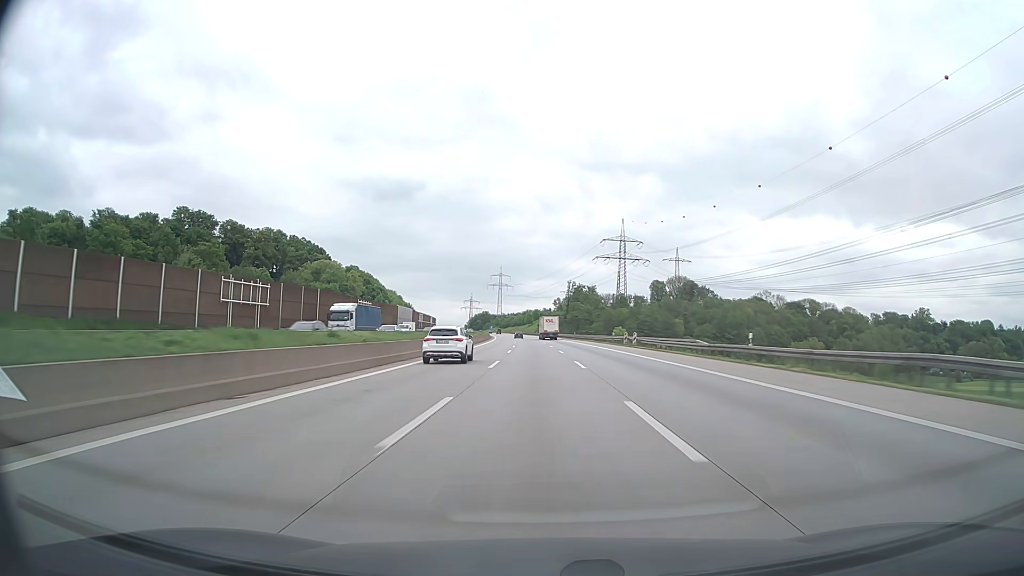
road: motorway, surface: asphalt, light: Day
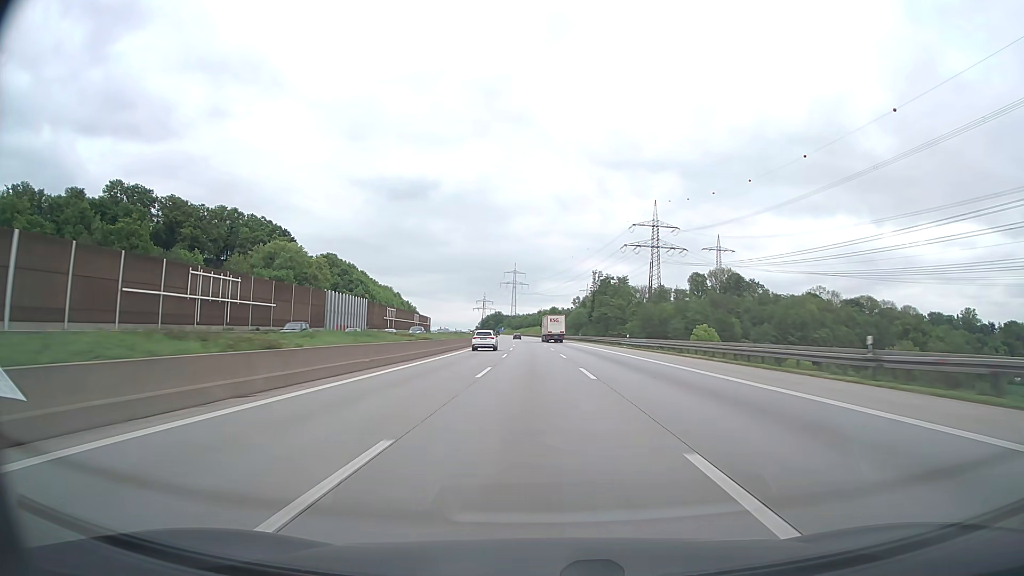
(-0.7, +59.3) m; -2°
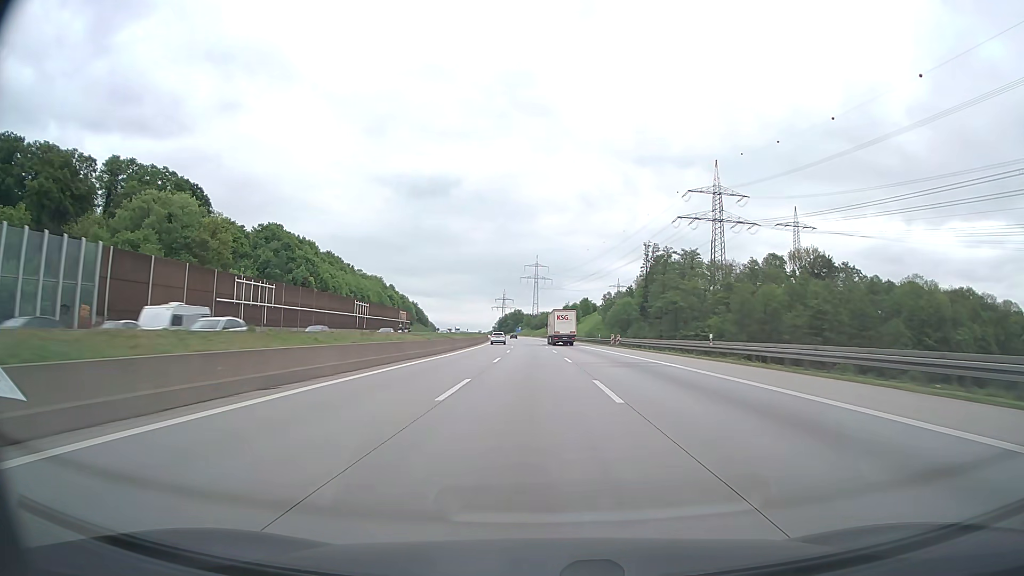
(-1.3, +78.8) m; -2°
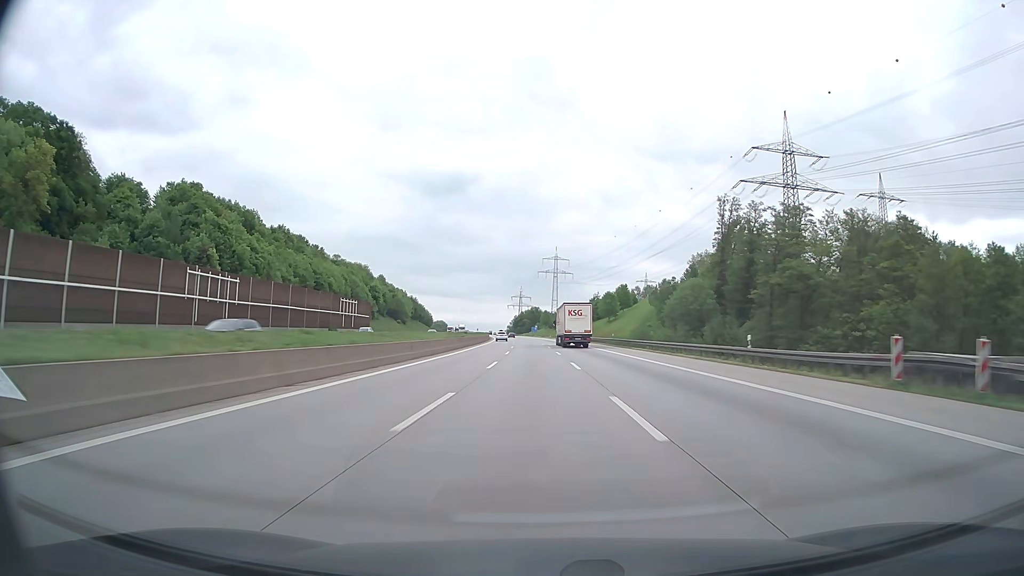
(-0.8, +58.8) m; -2°
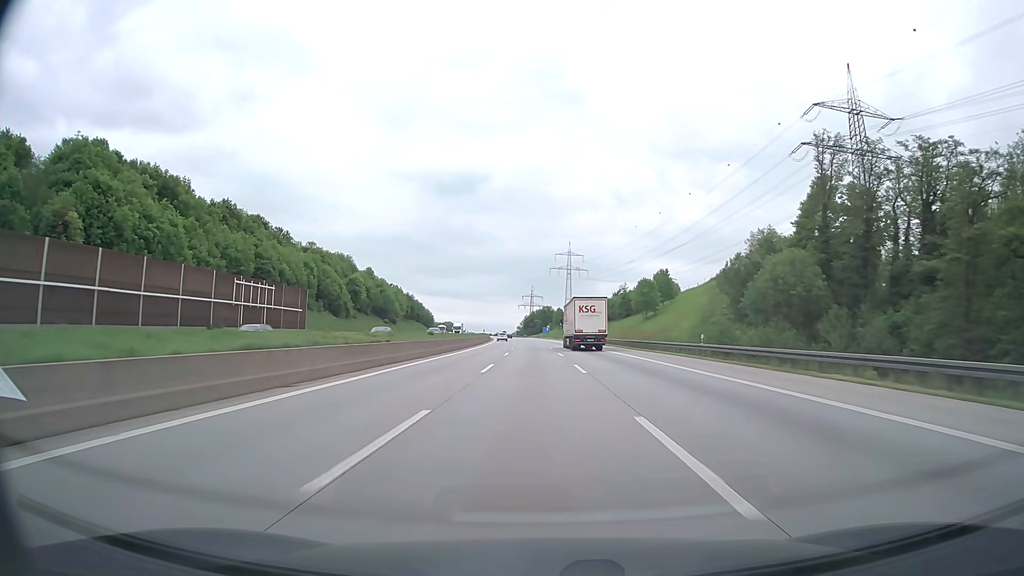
(-0.4, +39.2) m; -1°
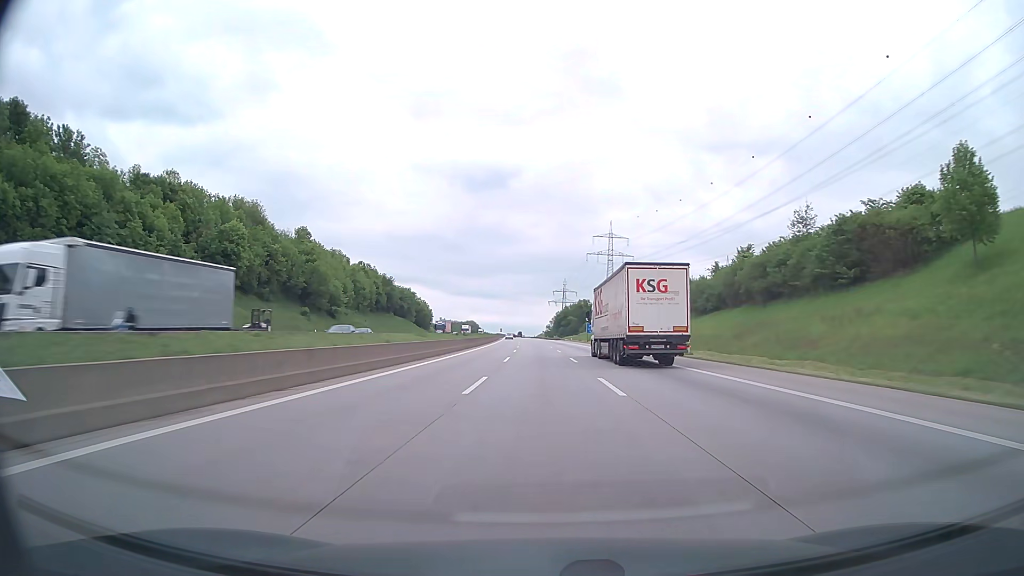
(-2.4, +98.1) m; -3°
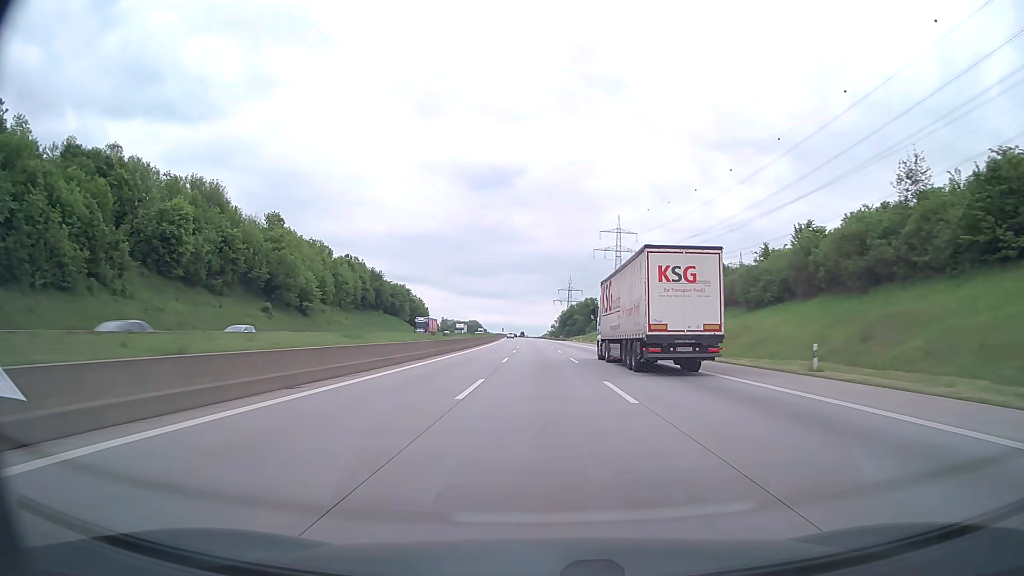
(-0.1, +19.7) m; 0°
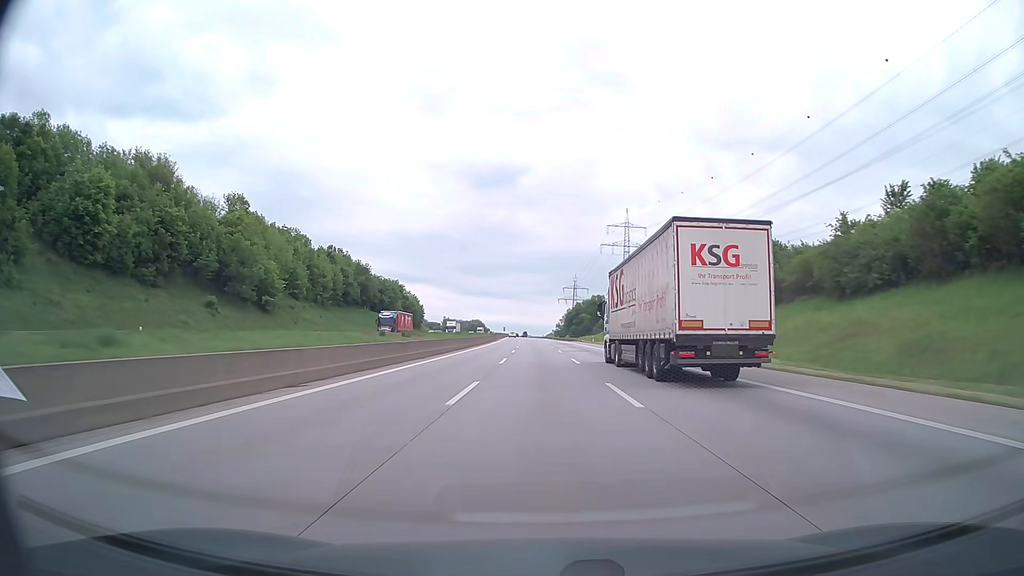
(-0.1, +19.7) m; 0°
(0, +10) (0, +20) (0, +30) (0, +40) (0, +50) (0, +60) (-1, +70) (-1, +80) (-1, +90) (-1, +100) m
